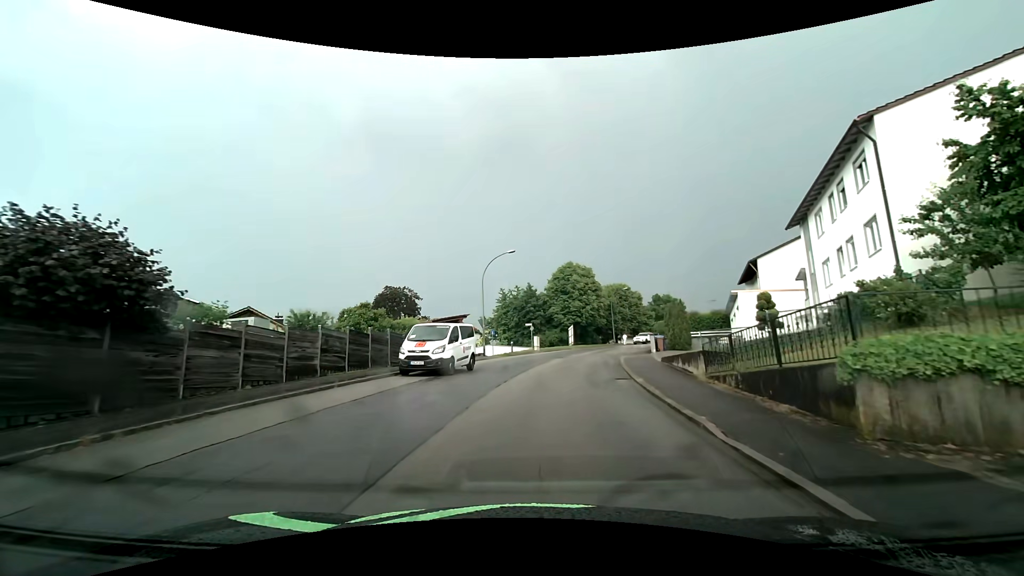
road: residential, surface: asphalt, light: Day
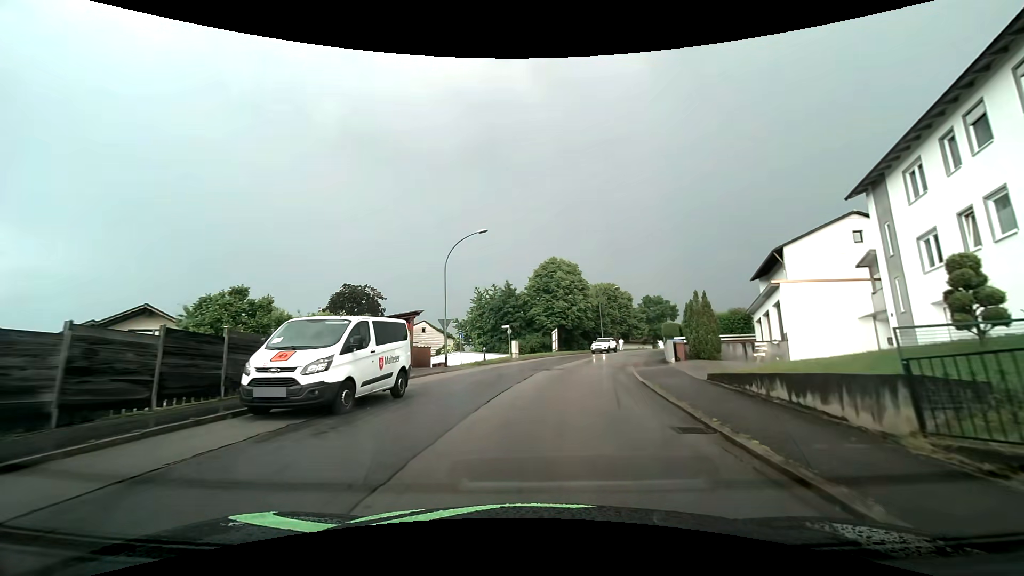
(+0.2, +8.8) m; +2°
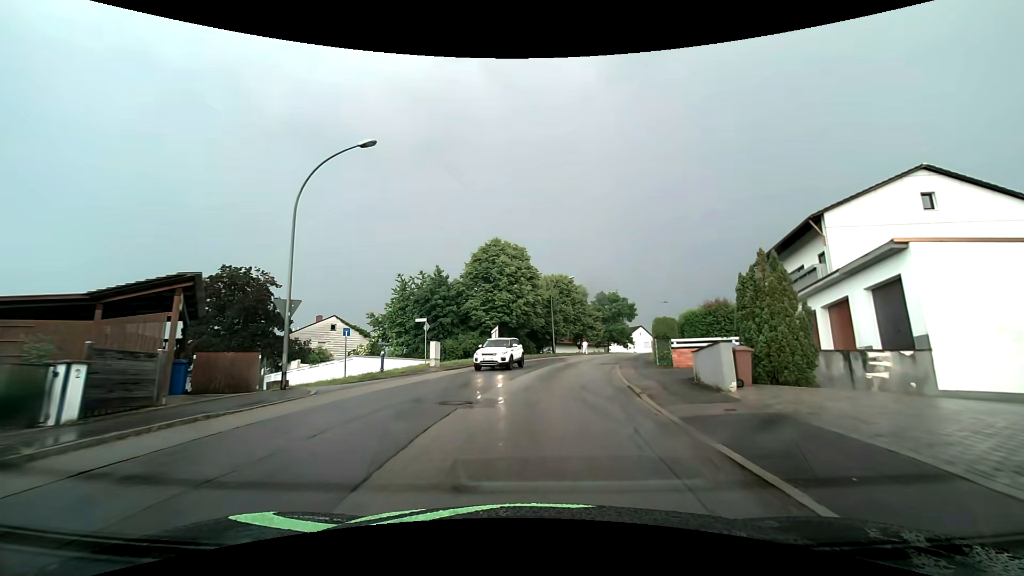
(+0.6, +13.1) m; +7°
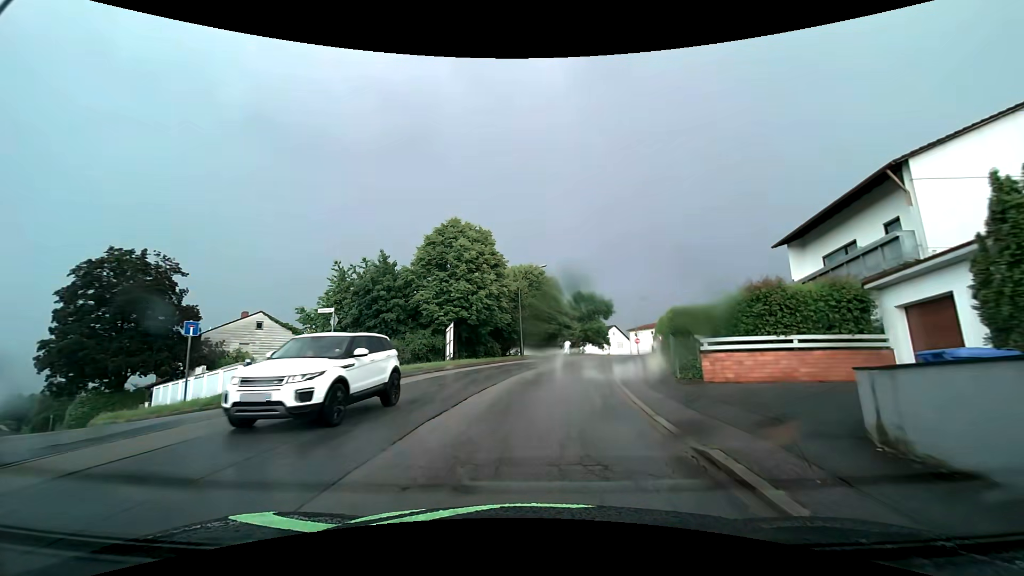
(+0.3, +8.7) m; +4°
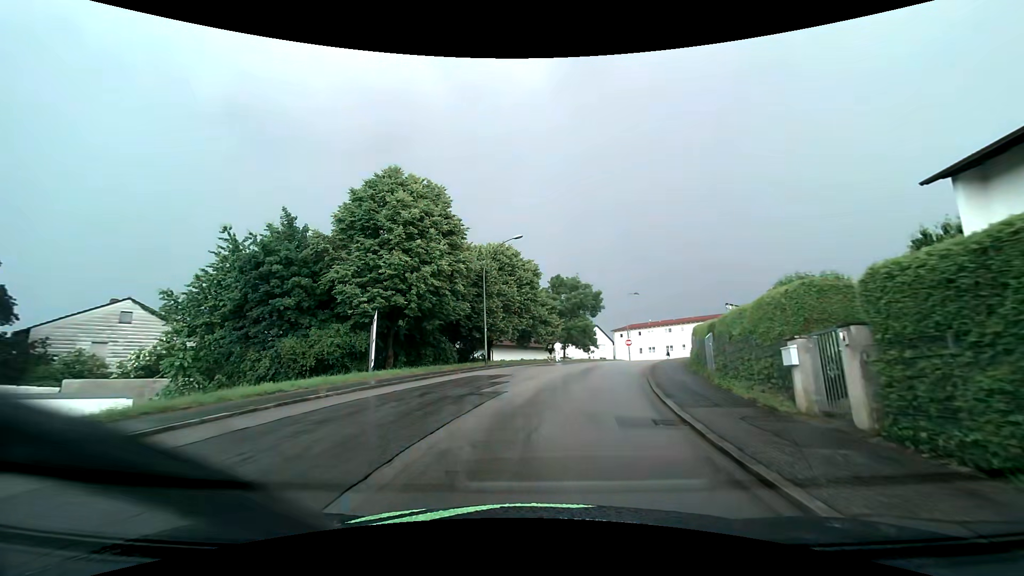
(+0.3, +12.9) m; +3°
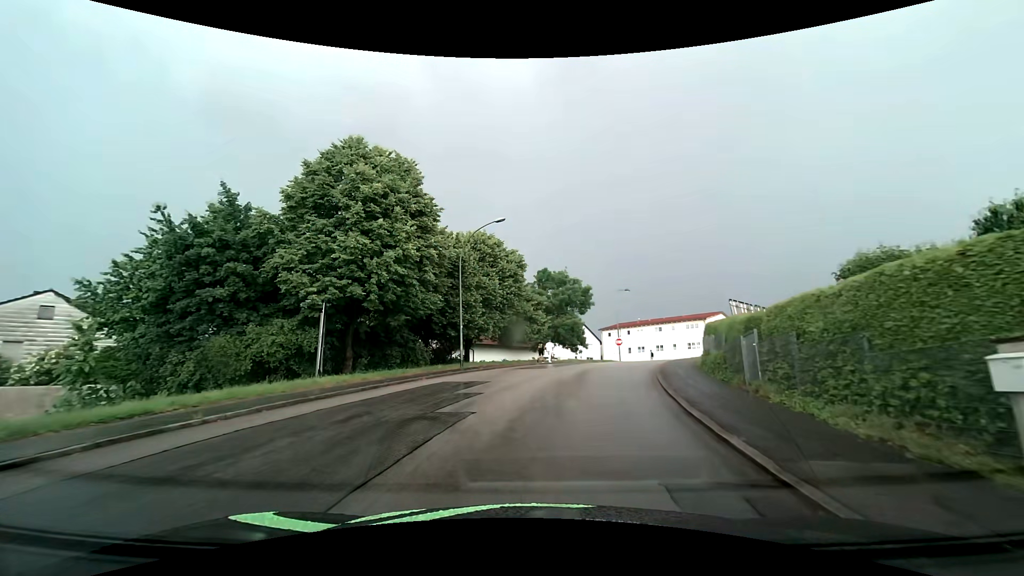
(+0.1, +4.3) m; +2°
